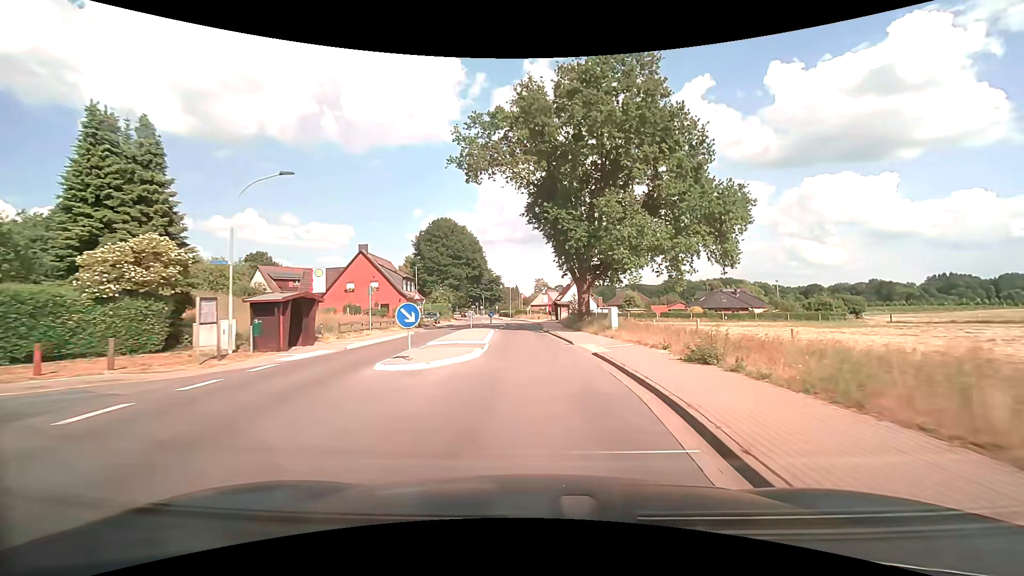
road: tertiary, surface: asphalt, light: Day
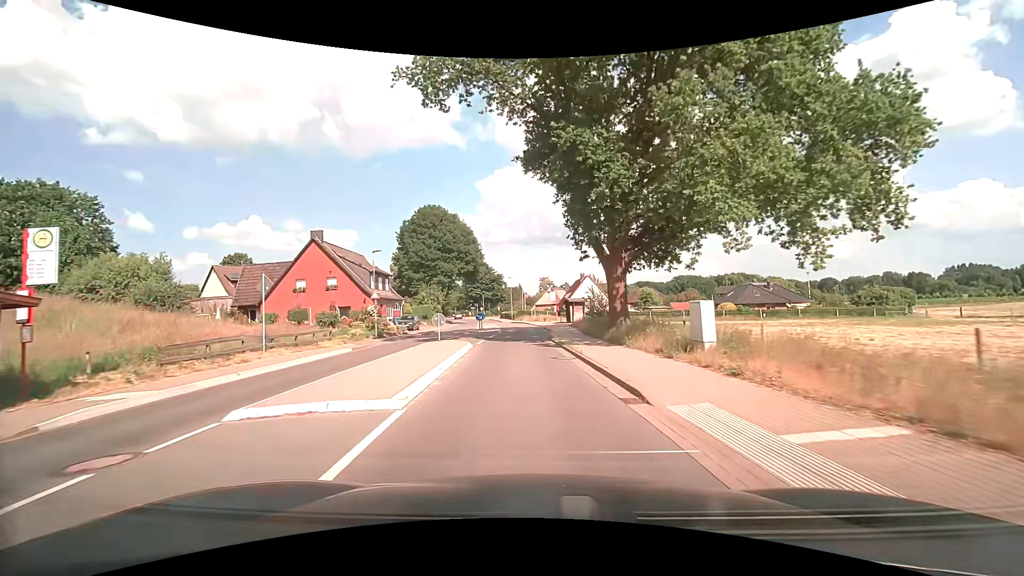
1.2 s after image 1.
(+0.2, +13.5) m; 0°
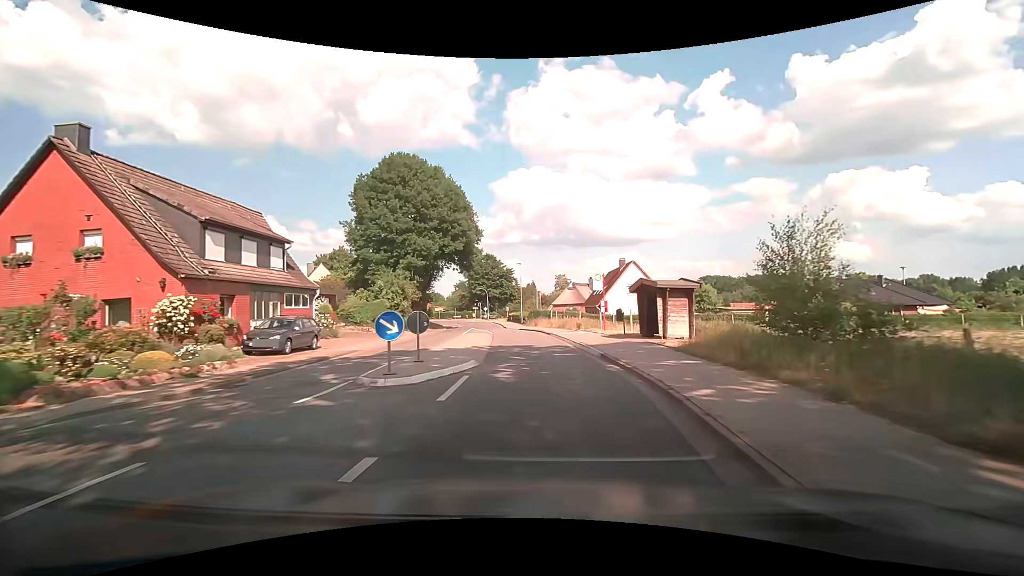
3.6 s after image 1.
(-1.0, +26.8) m; -3°
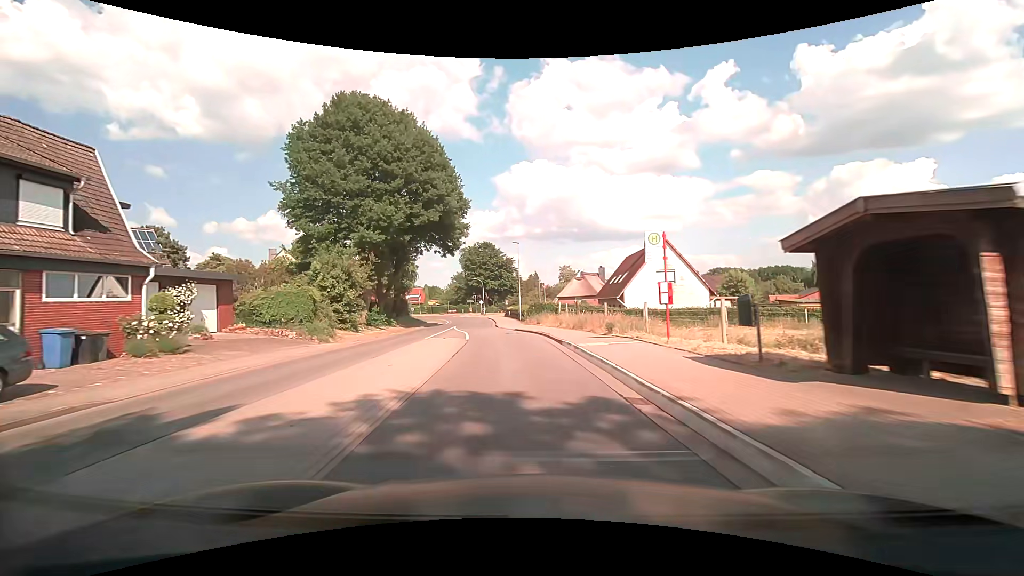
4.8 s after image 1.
(+0.4, +13.6) m; 0°
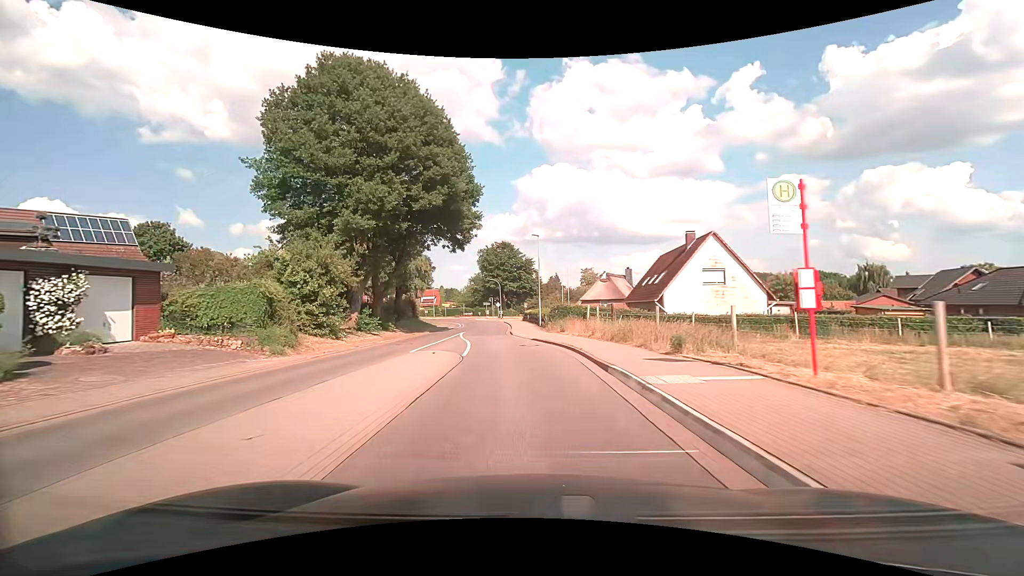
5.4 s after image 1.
(0.0, +6.8) m; -1°
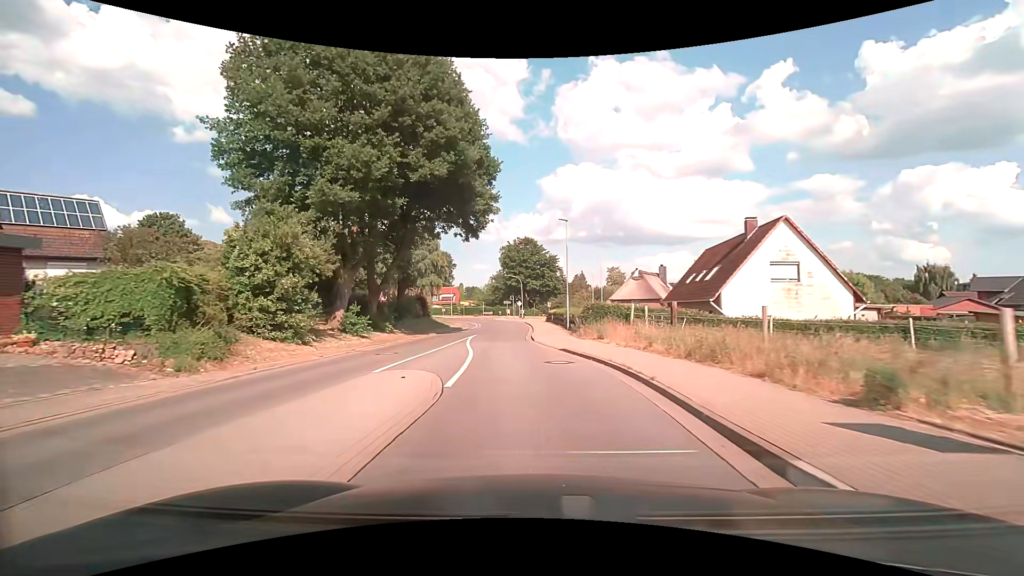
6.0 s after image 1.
(-0.2, +6.7) m; -3°
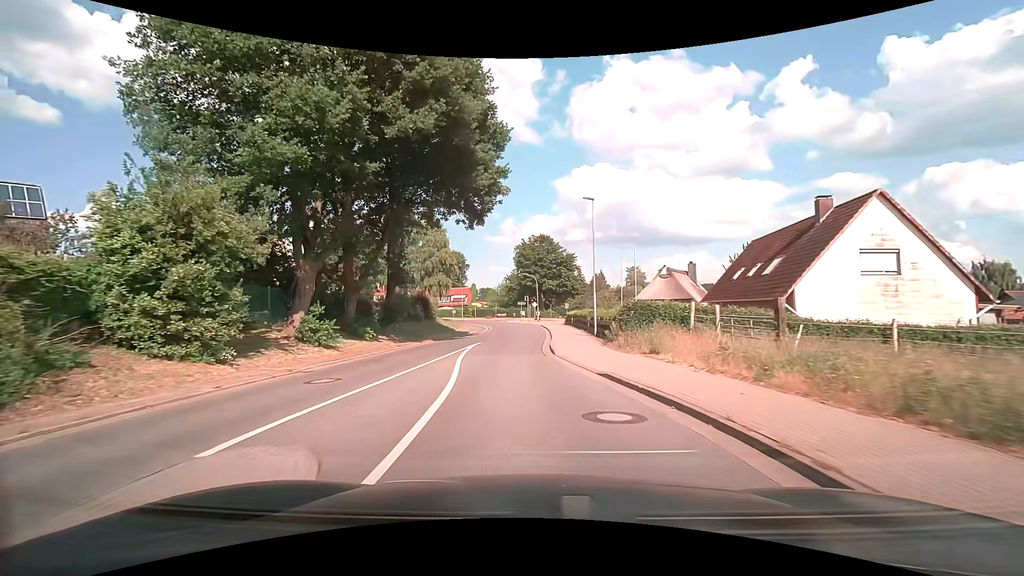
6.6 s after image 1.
(-0.1, +6.7) m; -2°
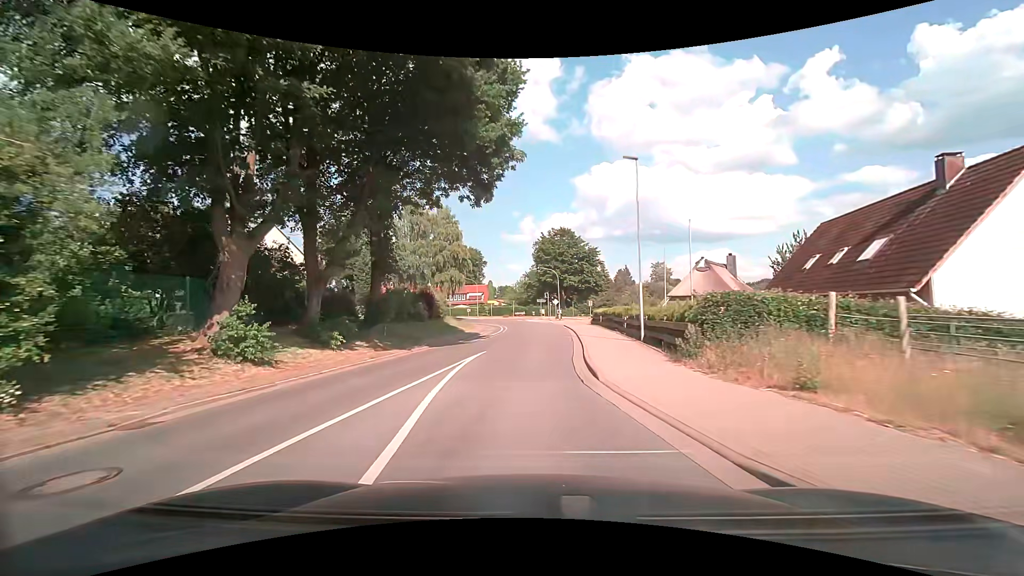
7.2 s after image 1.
(-0.1, +6.7) m; -2°
(0, +10) (0, +20) (0, +30) (0, +40) (0, +50) (-1, +60) (-3, +70) (-7, +79) (-13, +87) (-21, +93) m
